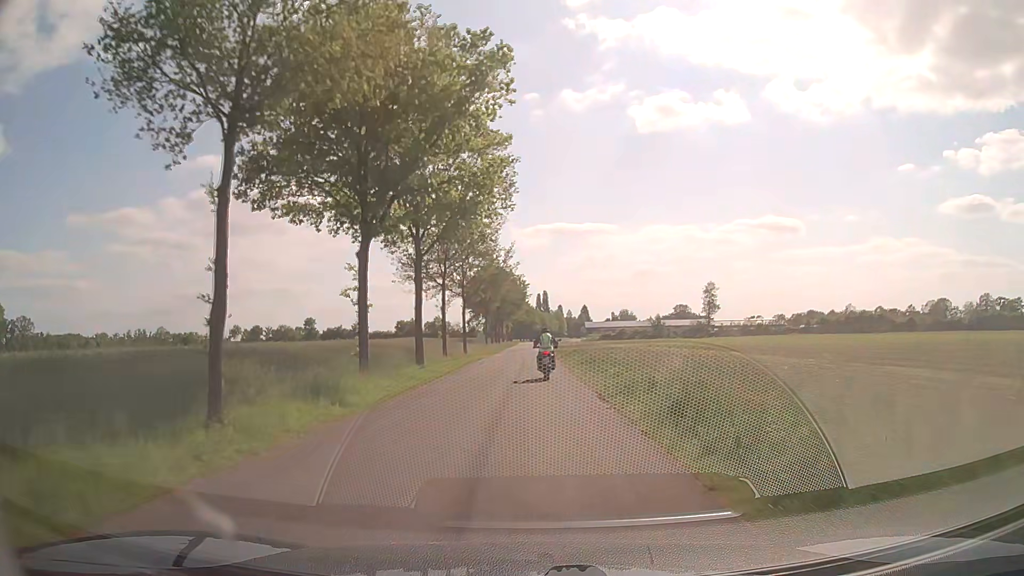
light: Day
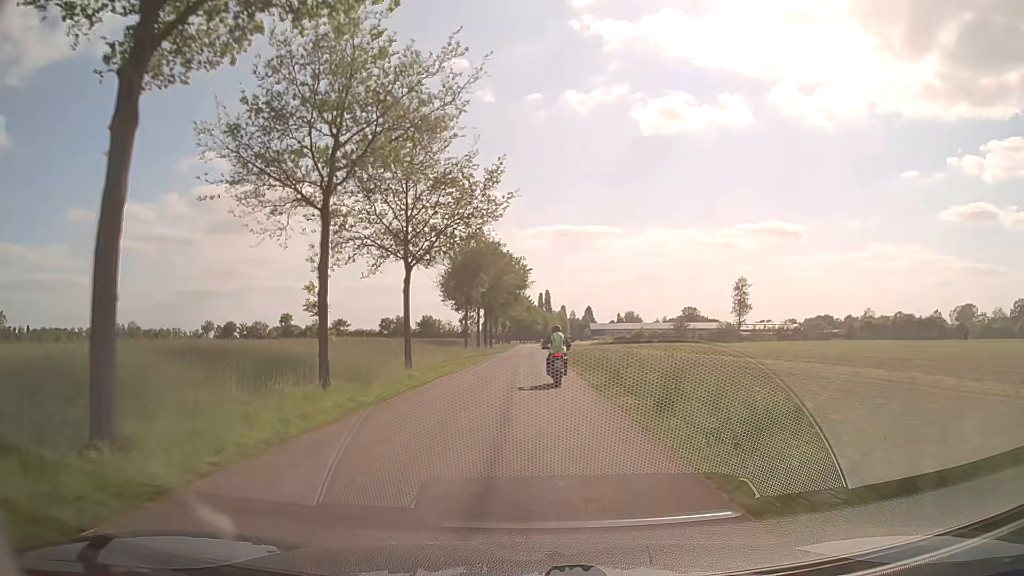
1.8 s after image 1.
(+0.1, +23.1) m; 0°
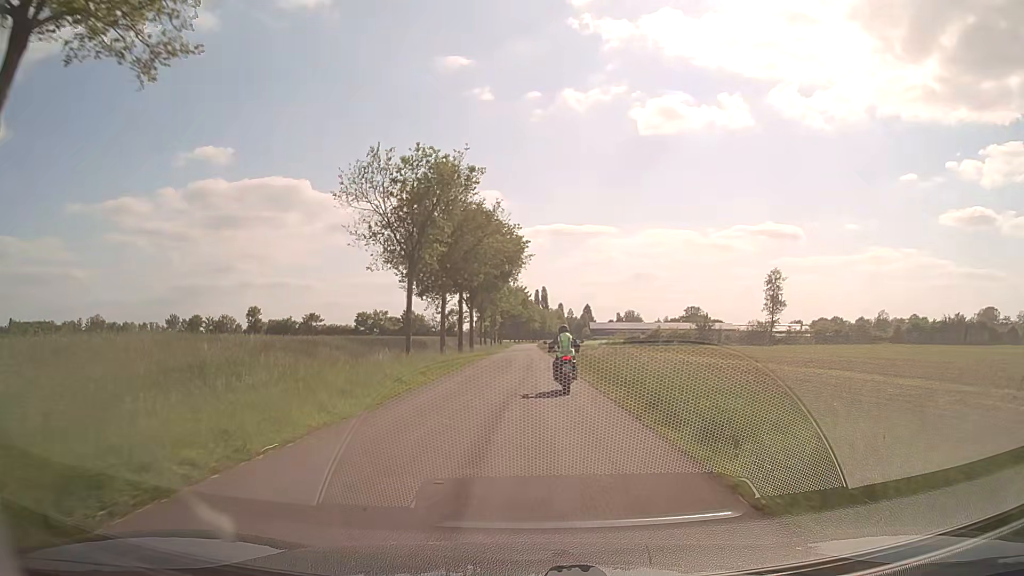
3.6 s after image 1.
(0.0, +21.4) m; 0°
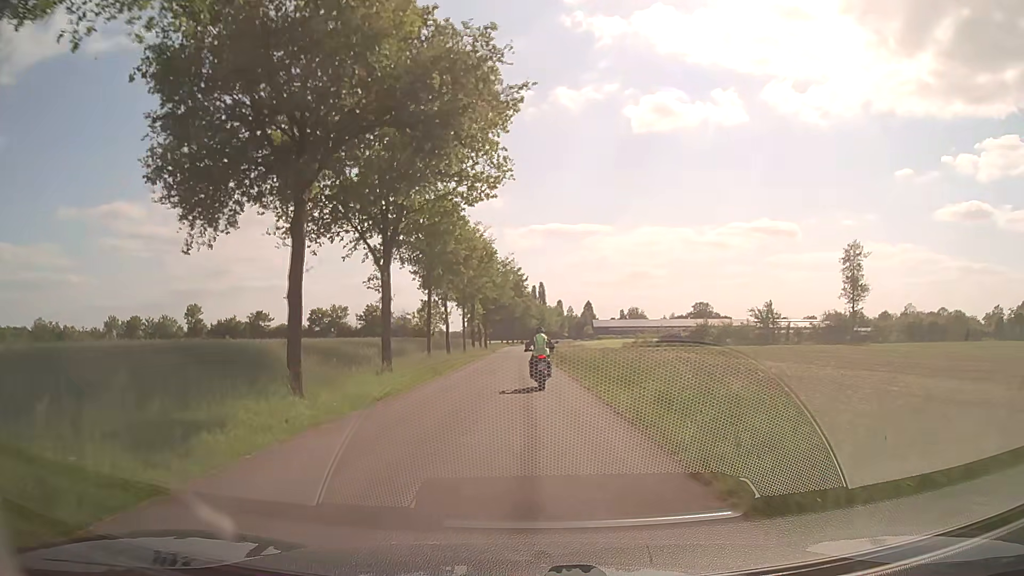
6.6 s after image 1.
(+0.1, +32.5) m; 0°
(0, +10) (0, +20) (0, +30) (0, +40) (0, +50) (0, +60) (0, +70) (-1, +80) (-2, +90) (-3, +100) m
